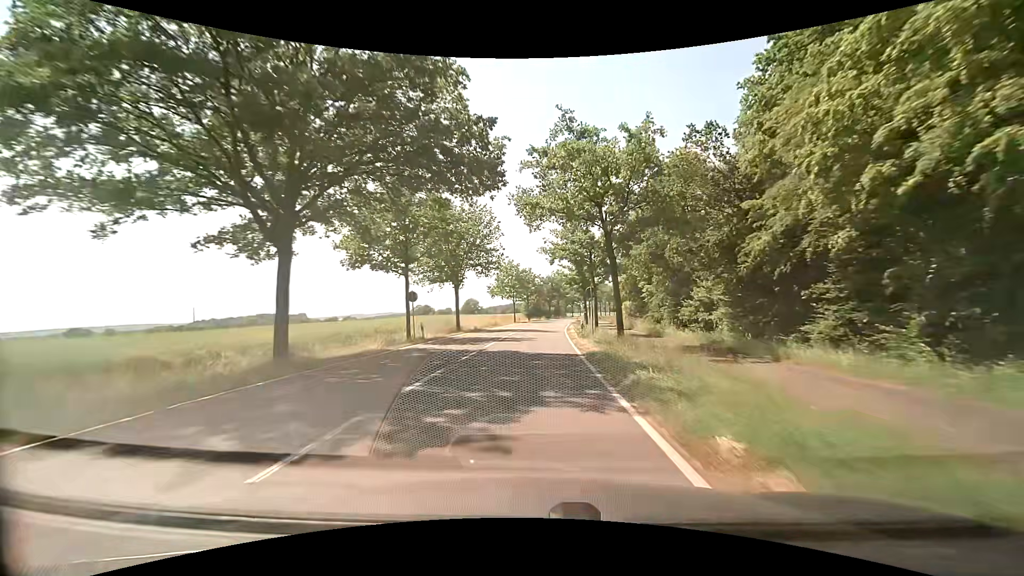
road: secondary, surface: asphalt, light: Day
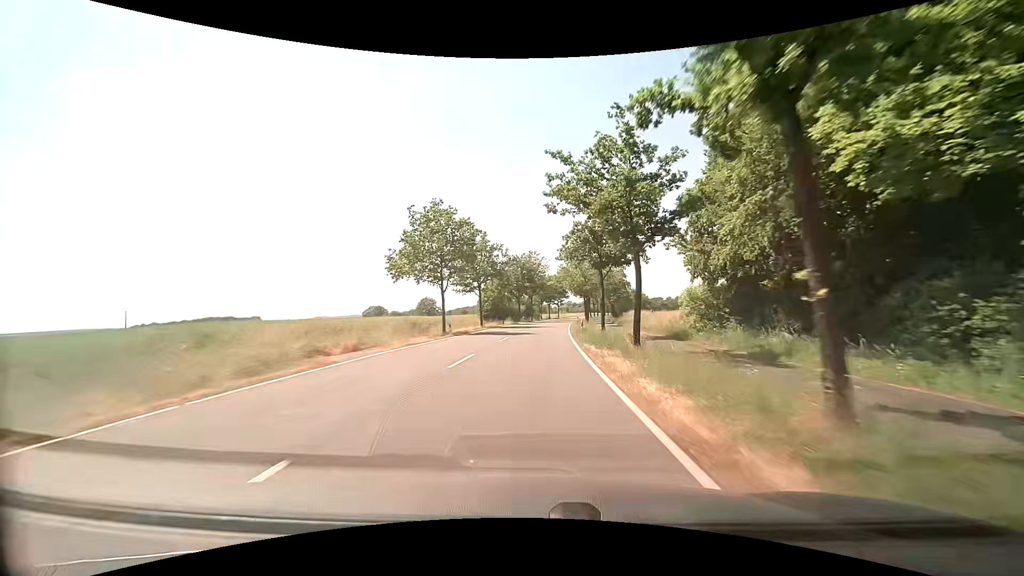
(+1.1, +43.9) m; +3°
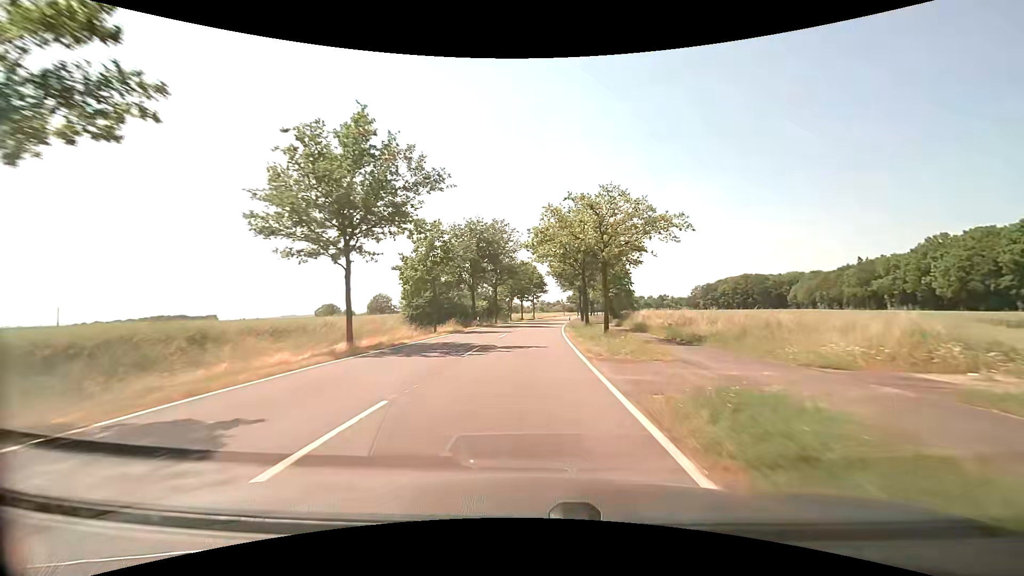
(+0.8, +33.1) m; +3°
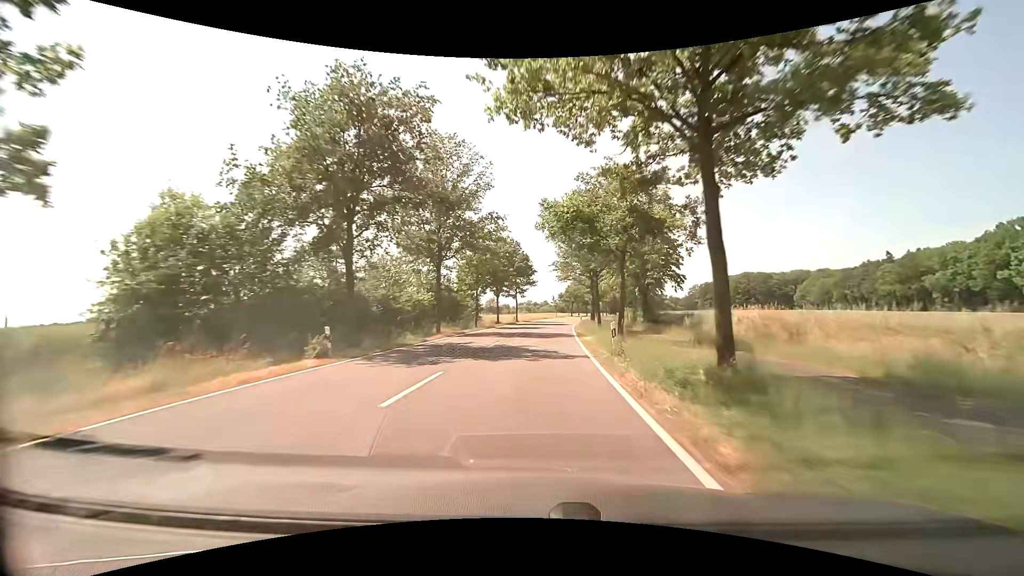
(+0.6, +32.7) m; +2°
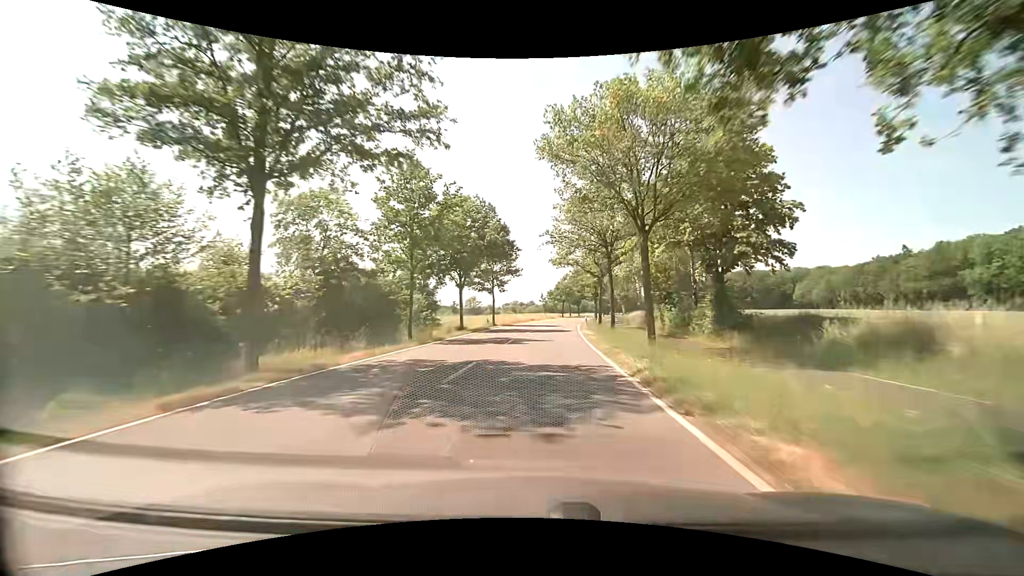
(+0.1, +21.5) m; +1°
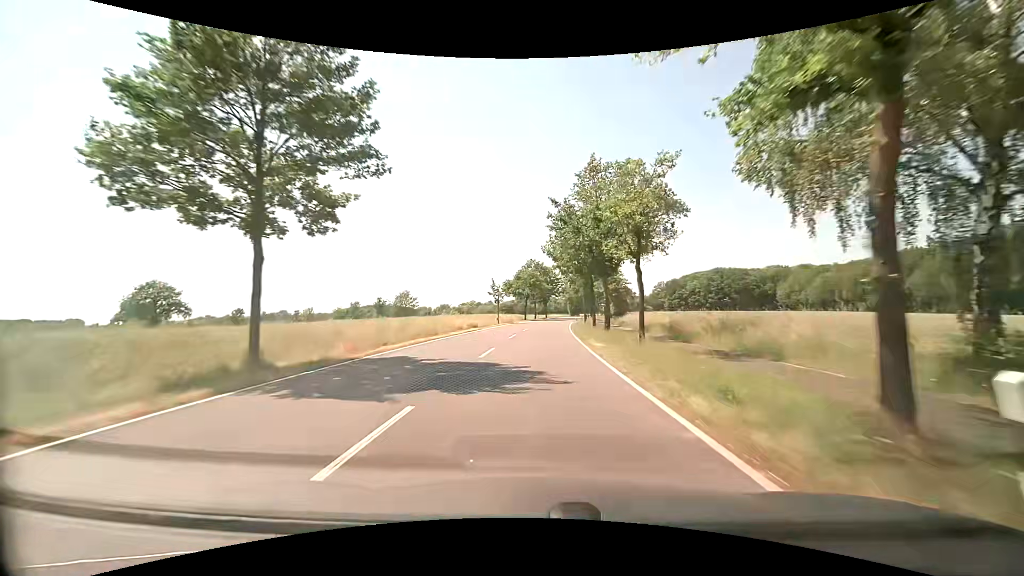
(+1.7, +42.6) m; +5°
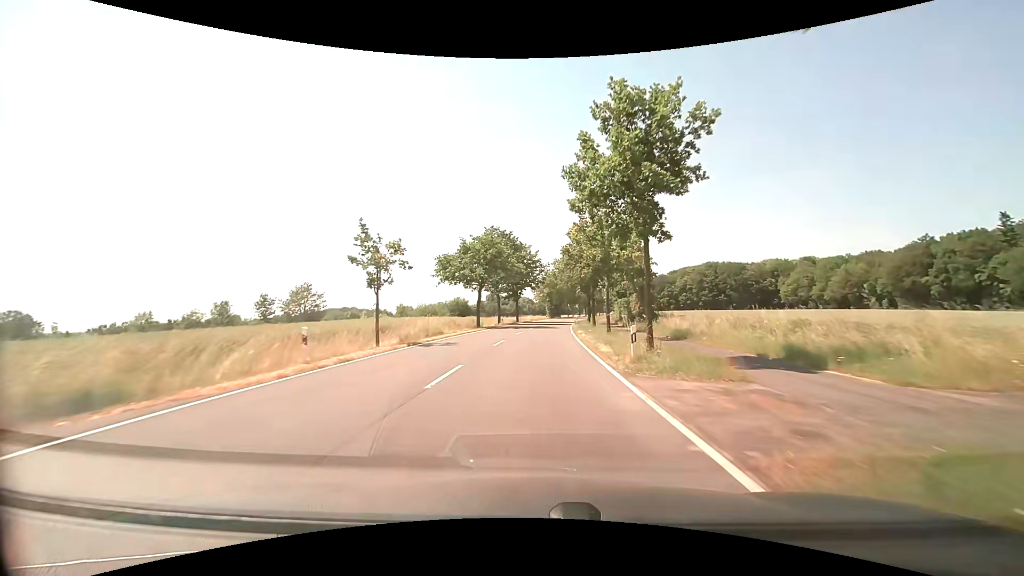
(+1.3, +42.4) m; +3°
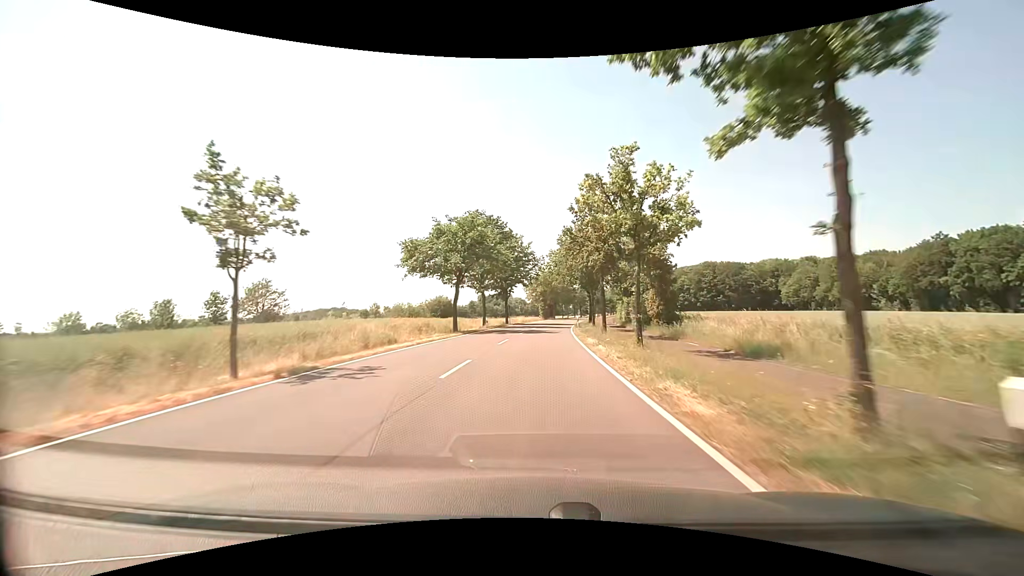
(0.0, +10.6) m; +1°
(0, +10) (0, +20) (+1, +30) (+1, +40) (+2, +50) (+3, +60) (+4, +70) (+5, +80) (+6, +90) (+8, +100) m
